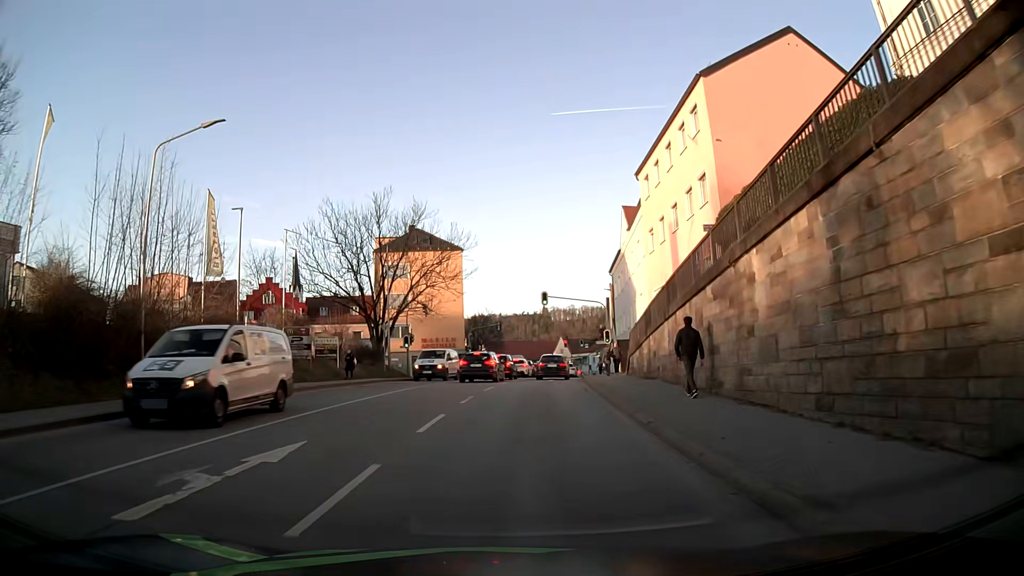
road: tertiary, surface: asphalt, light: Day
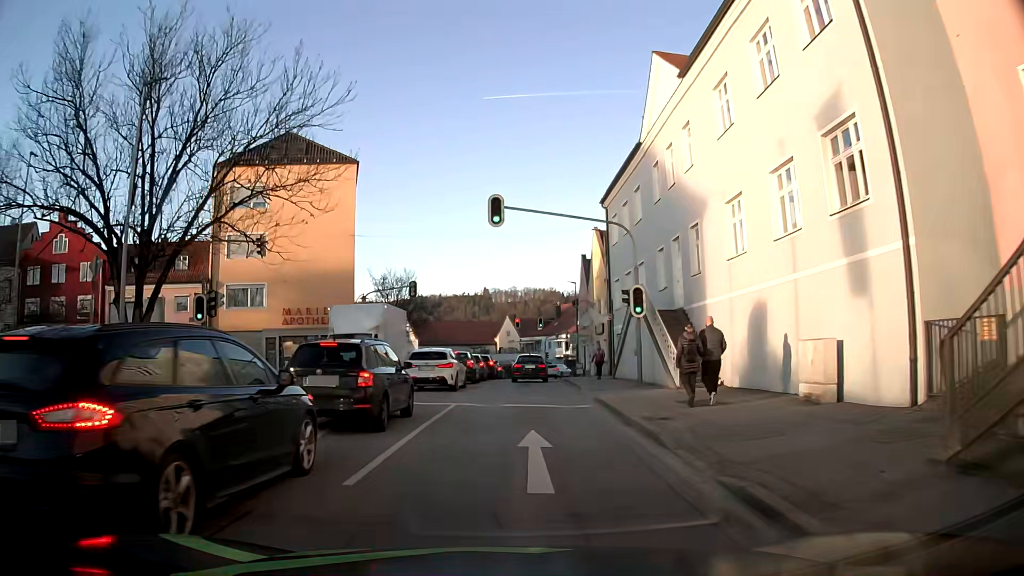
(+1.0, +28.4) m; +5°
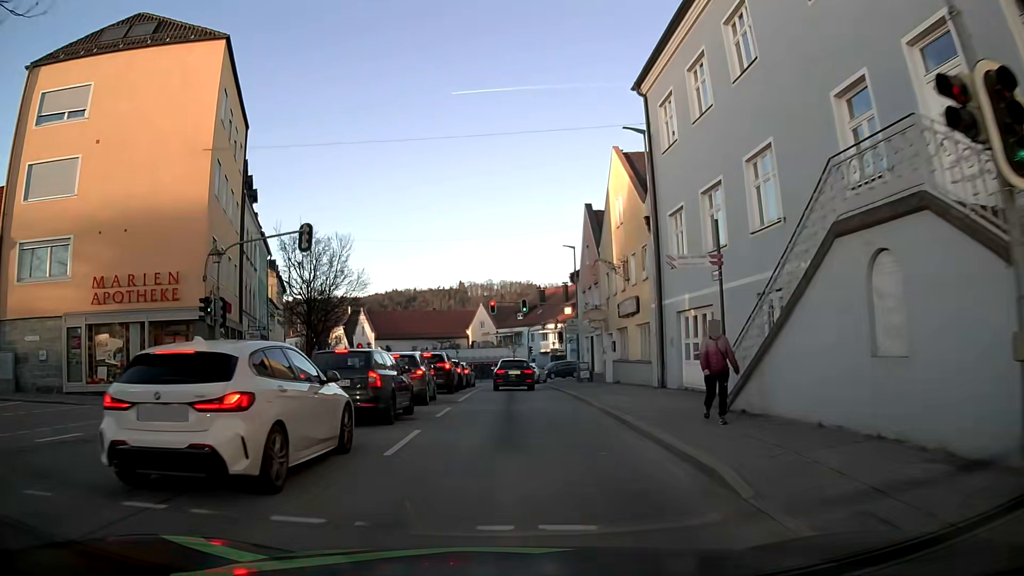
(+0.2, +18.3) m; +2°
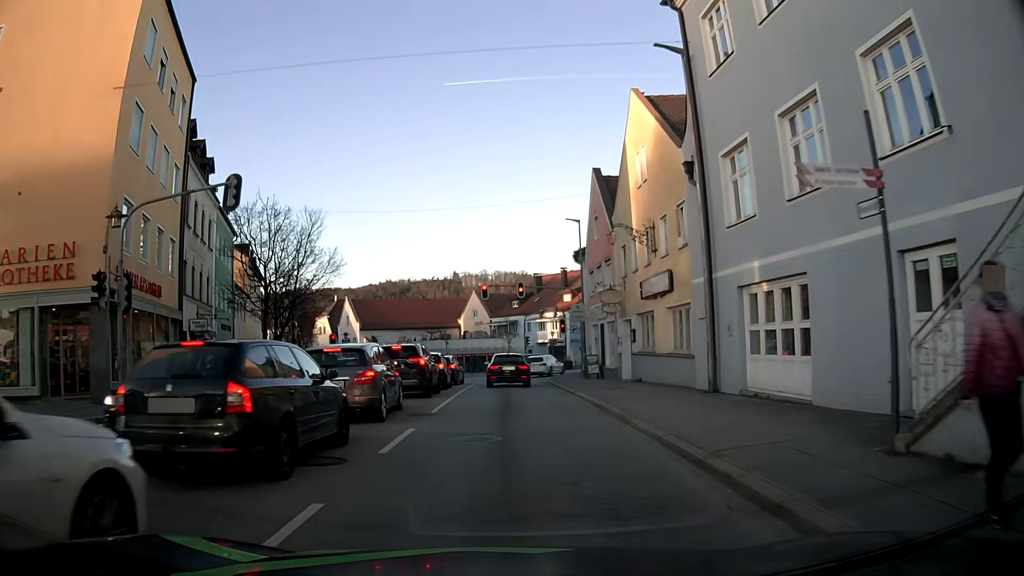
(0.0, +6.1) m; 0°
